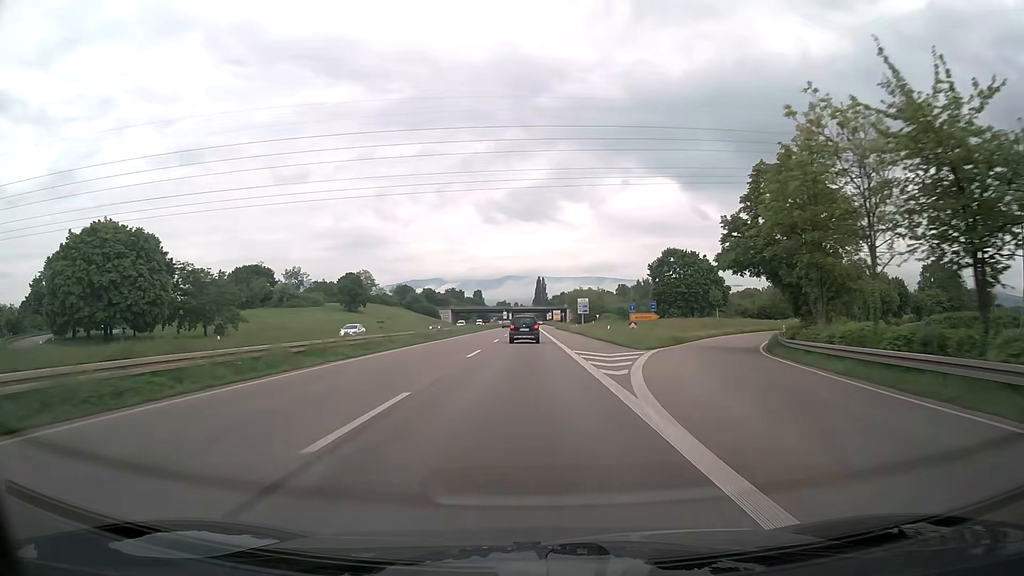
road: trunk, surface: asphalt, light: Day
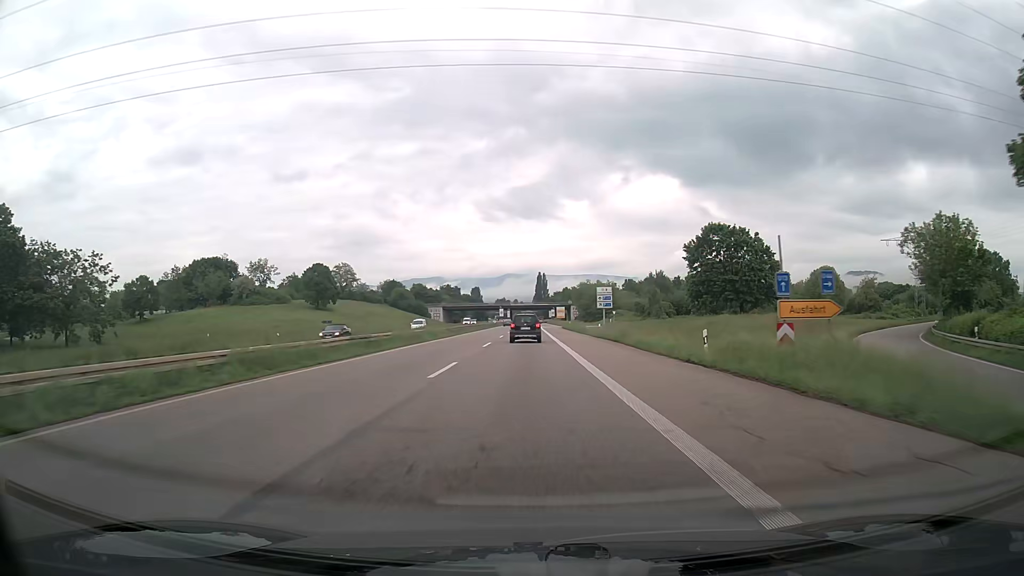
(0.0, +27.3) m; 0°
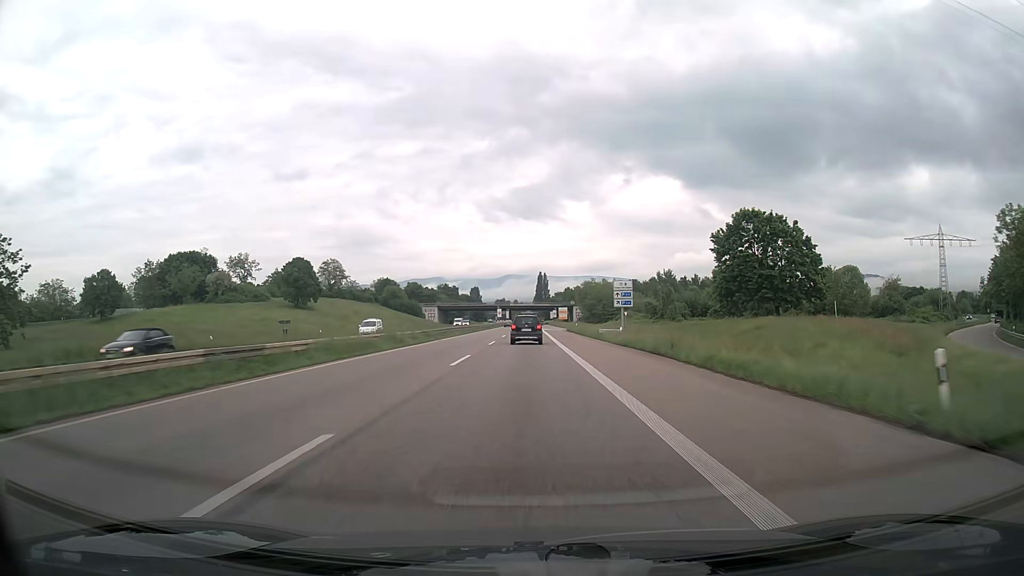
(0.0, +13.4) m; 0°
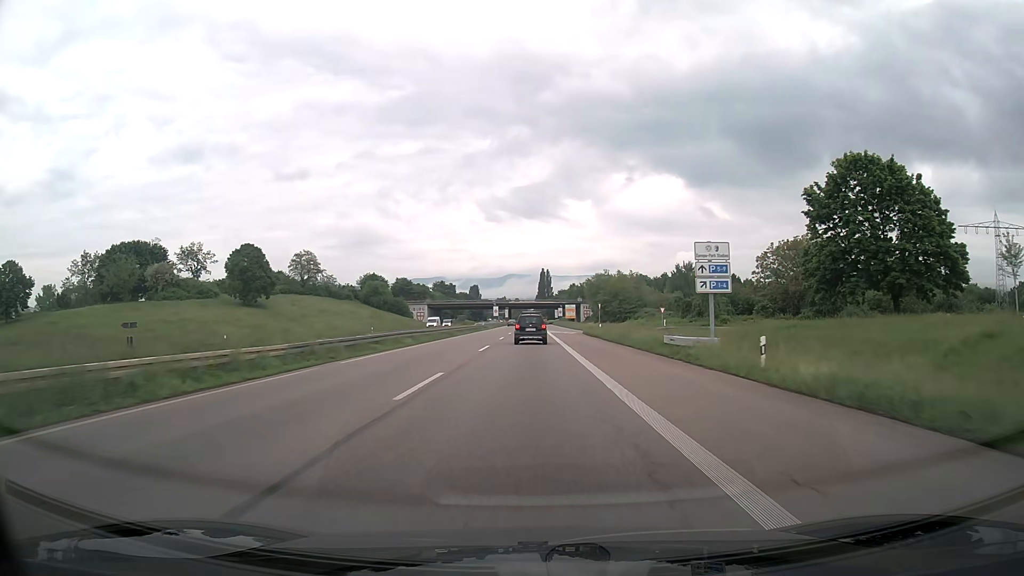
(0.0, +26.4) m; 0°
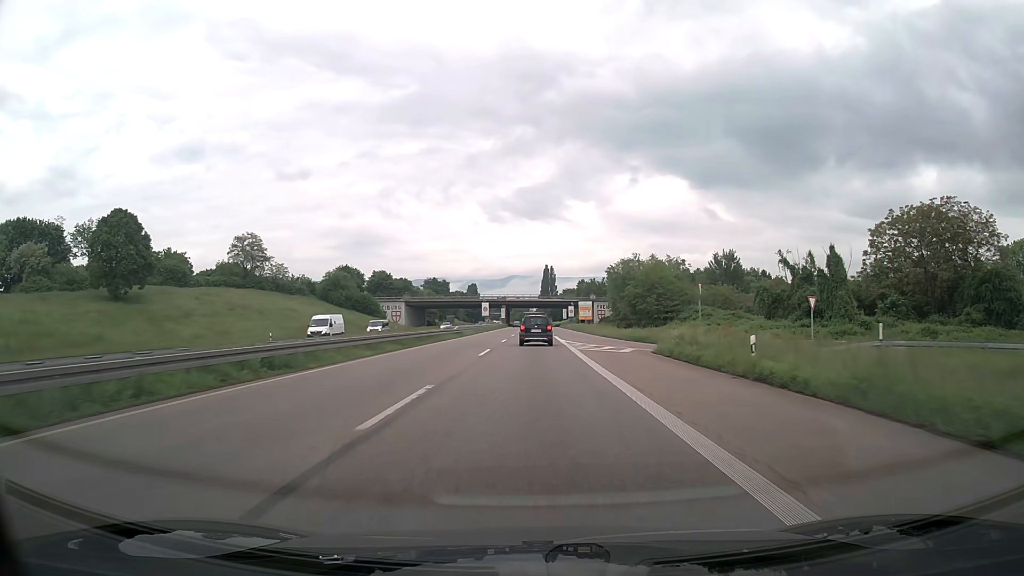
(-0.1, +39.2) m; 0°
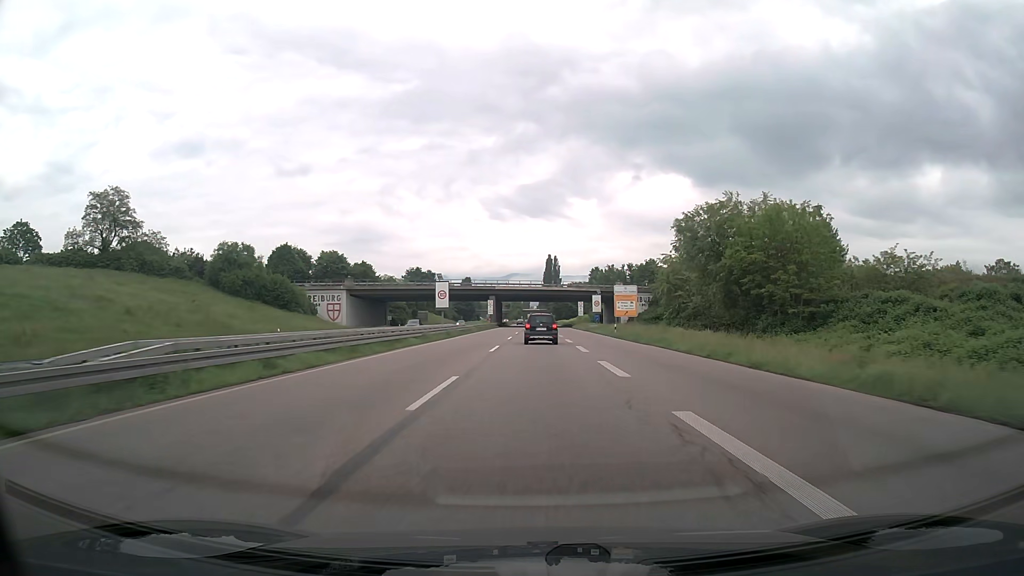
(-0.1, +52.5) m; 0°
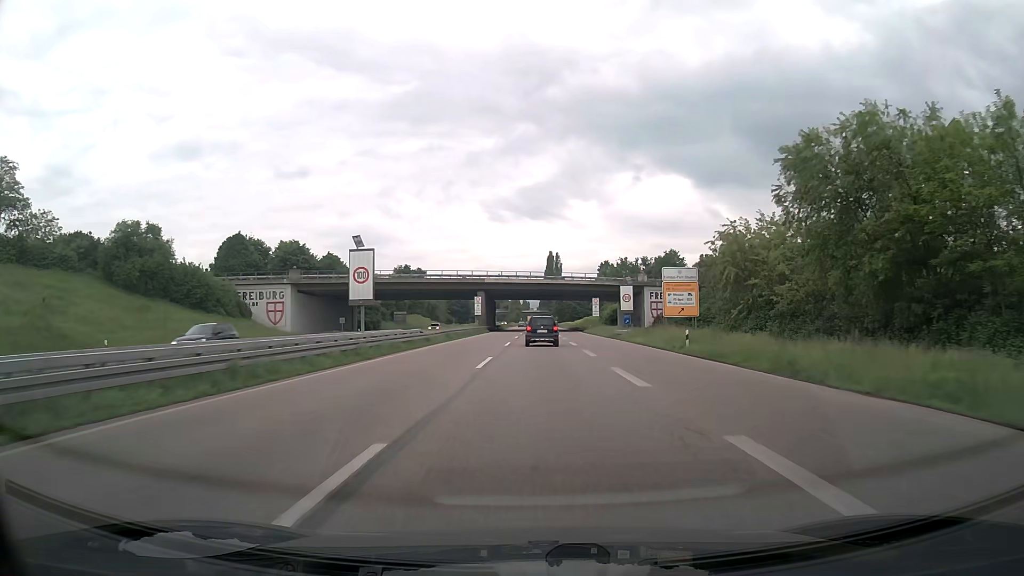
(0.0, +26.4) m; 0°
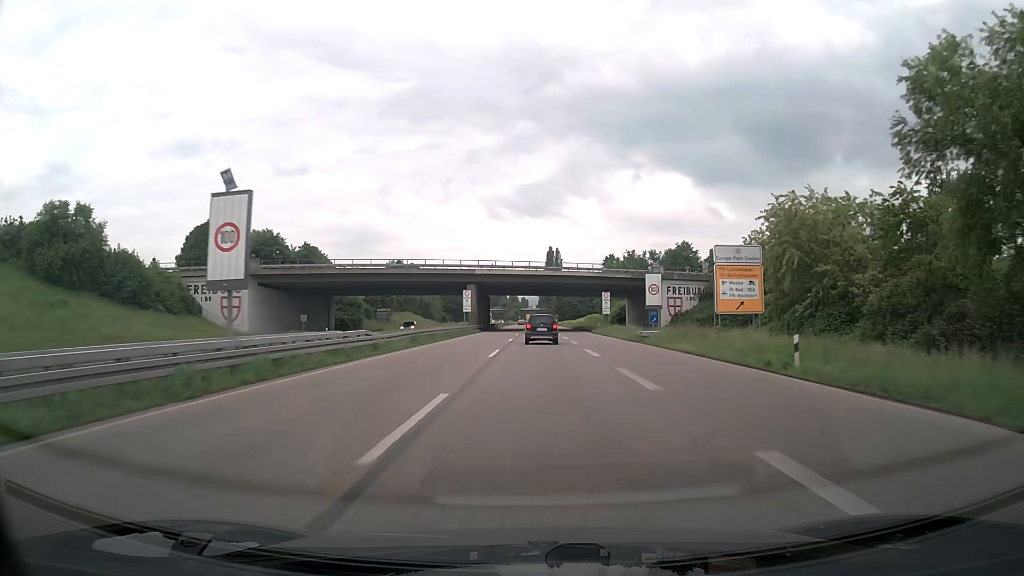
(0.0, +13.2) m; 0°
(0, +10) (0, +20) (0, +30) (0, +40) (0, +50) (0, +60) (0, +70) (0, +80) (0, +90) (0, +100) m
